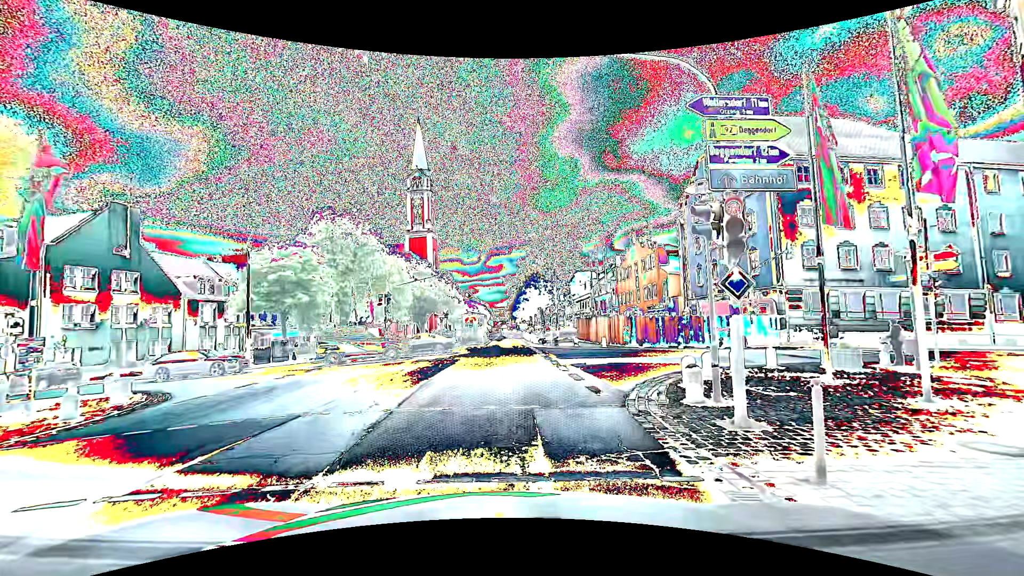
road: primary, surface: asphalt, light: Day
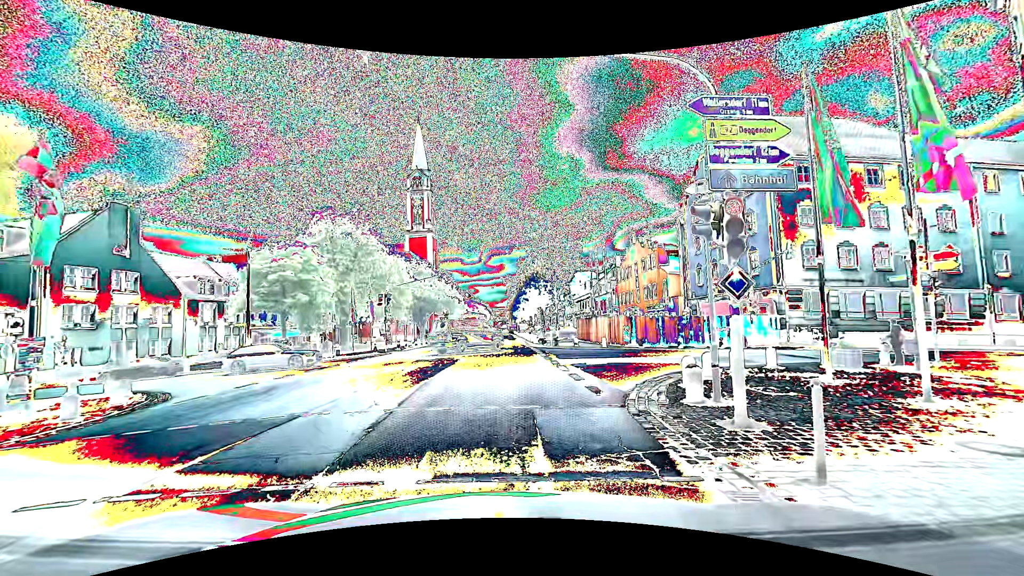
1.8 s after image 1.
(0.0, 0.0) m; 0°
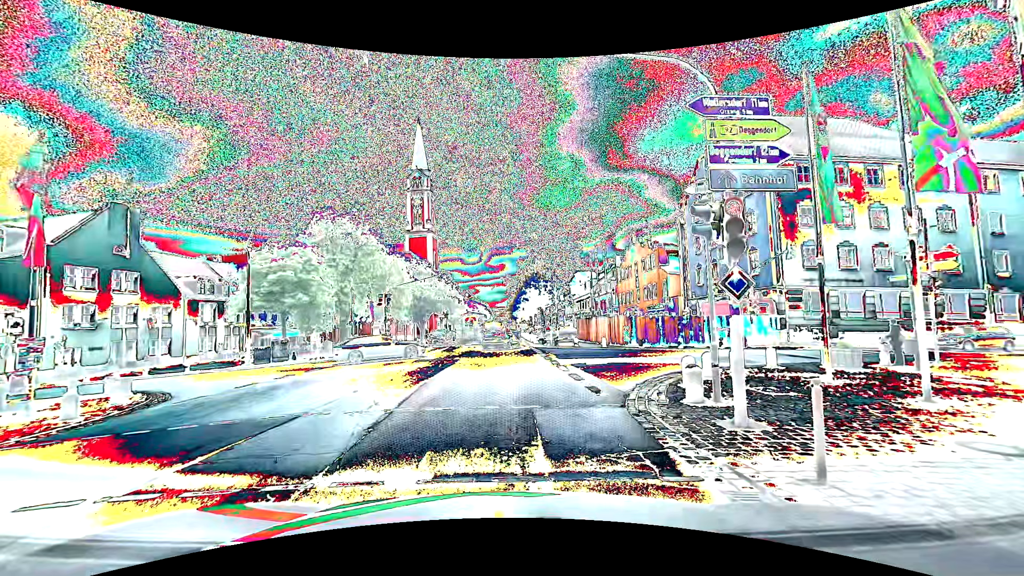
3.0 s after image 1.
(0.0, 0.0) m; 0°
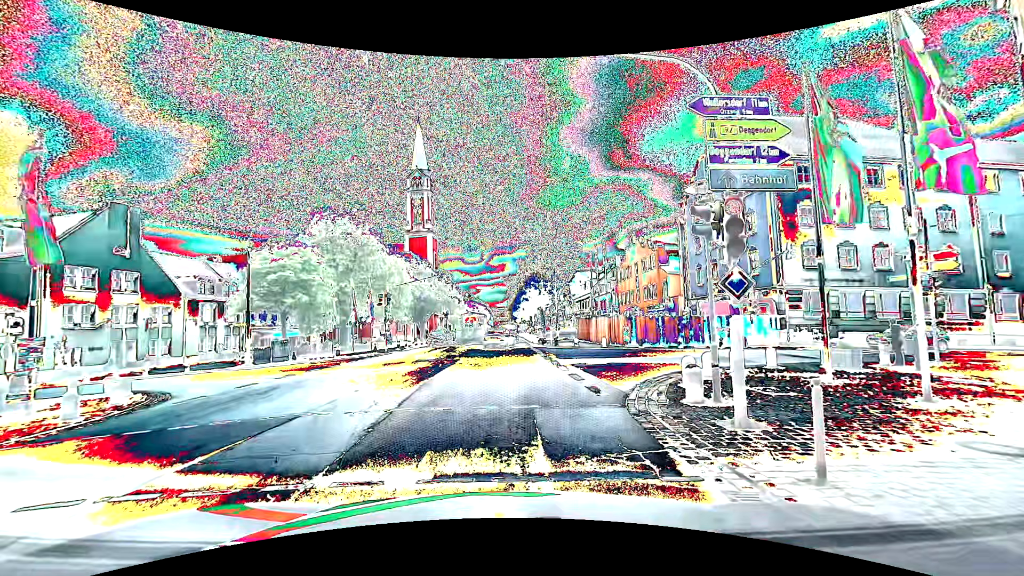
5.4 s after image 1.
(0.0, 0.0) m; 0°
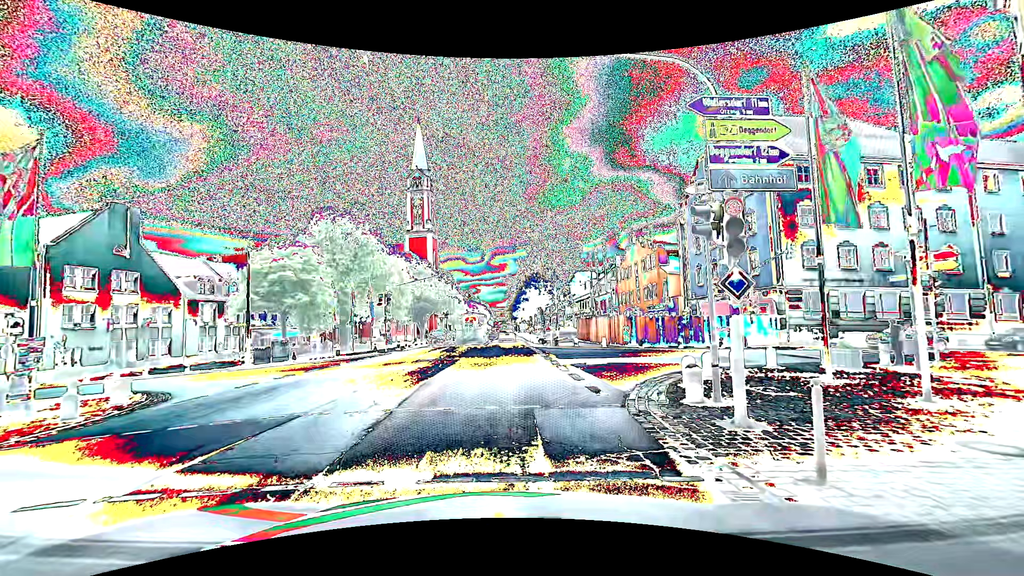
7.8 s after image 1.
(0.0, 0.0) m; 0°
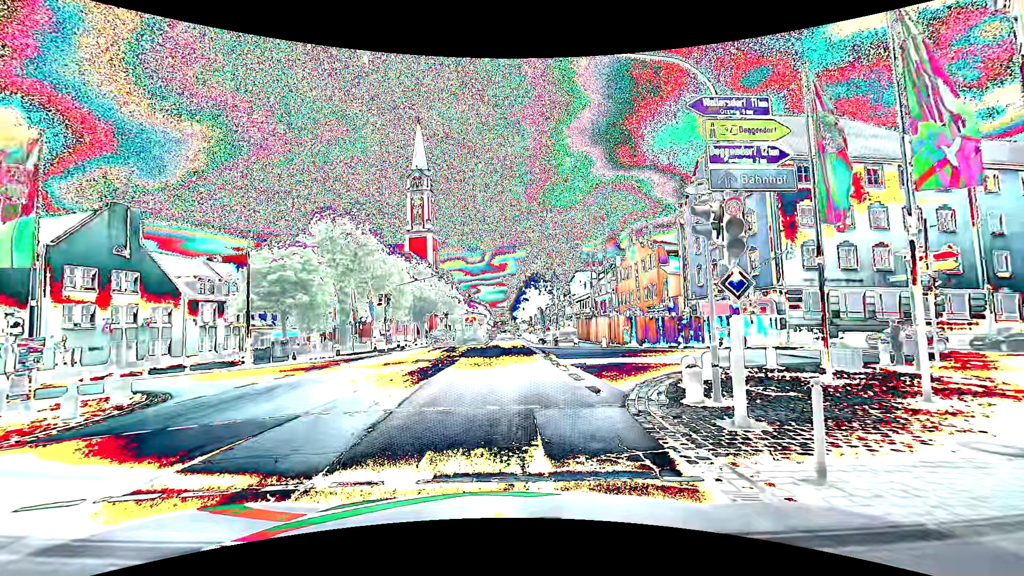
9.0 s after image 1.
(0.0, 0.0) m; 0°
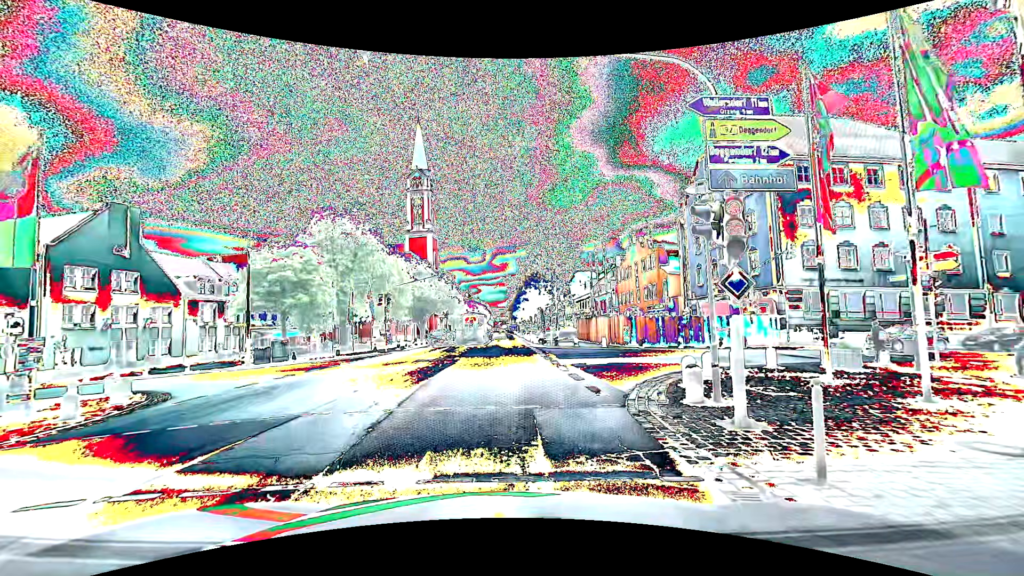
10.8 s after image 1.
(0.0, 0.0) m; 0°
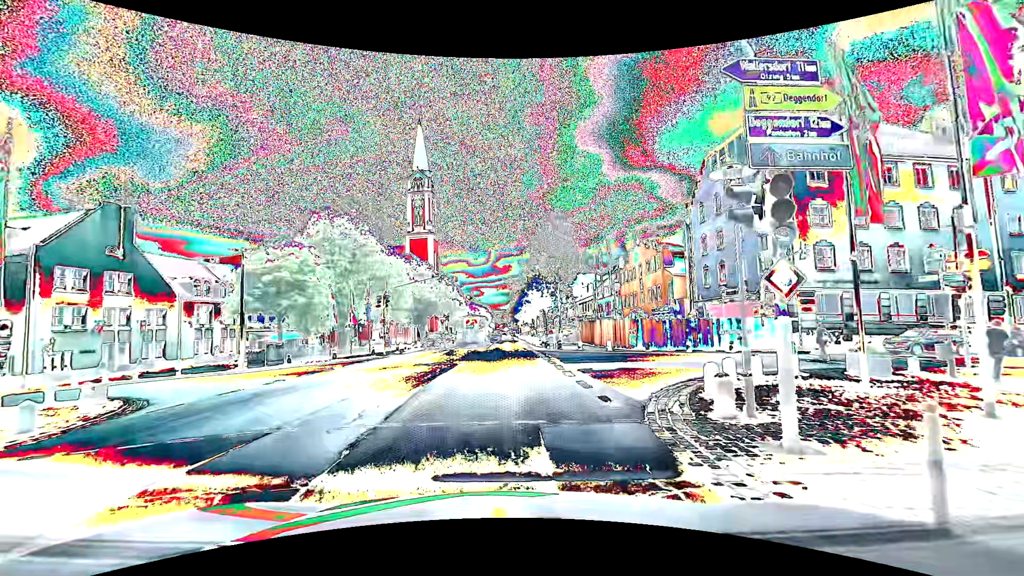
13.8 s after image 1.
(0.0, +1.2) m; +2°
